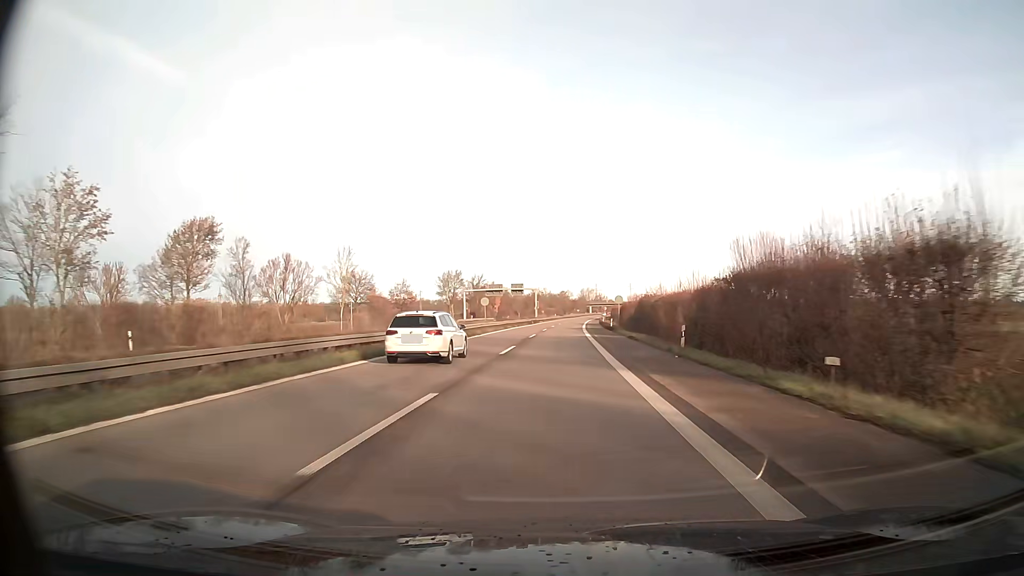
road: trunk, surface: asphalt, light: Day
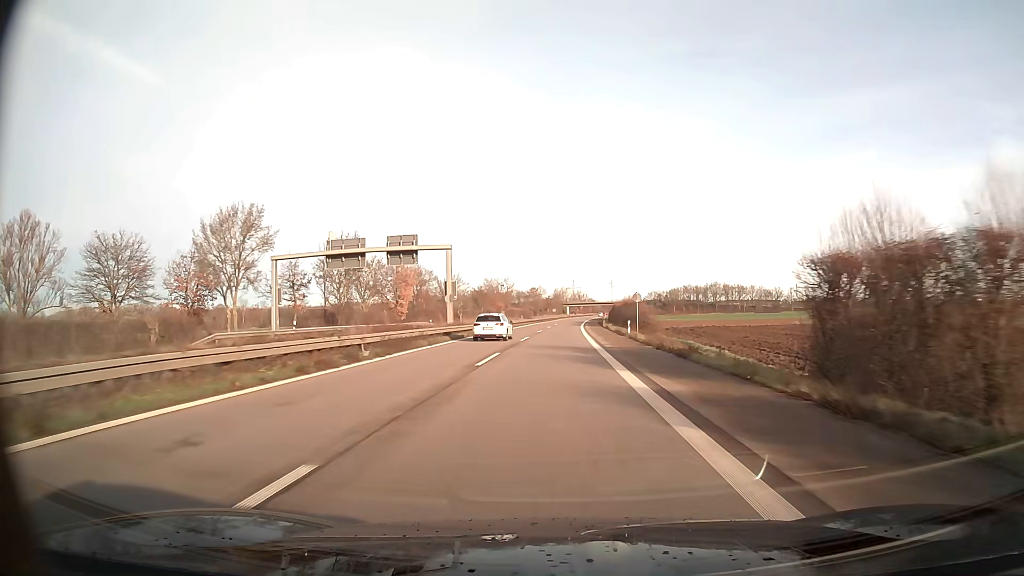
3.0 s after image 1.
(+1.8, +78.2) m; +2°
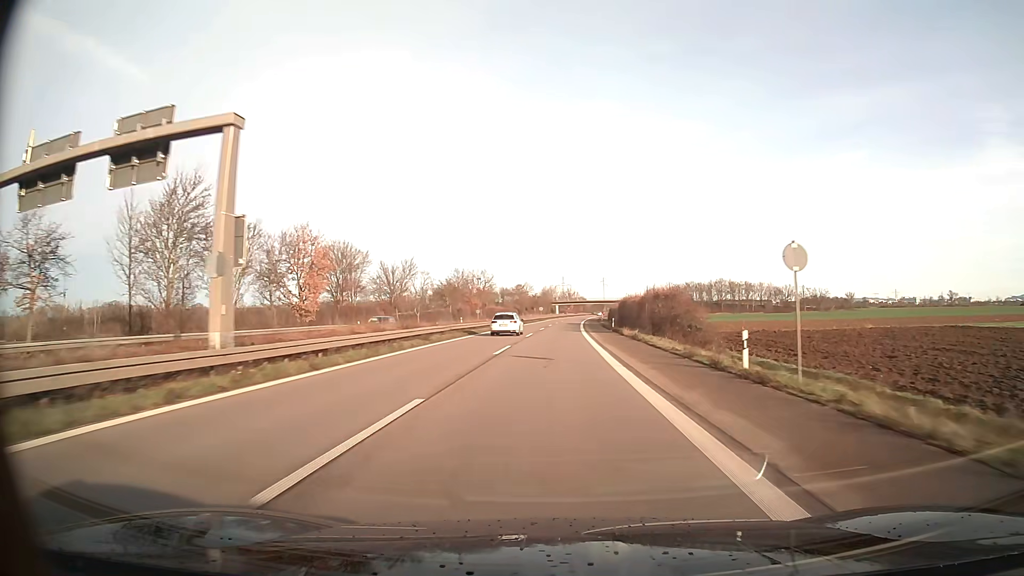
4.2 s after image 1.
(+0.3, +31.5) m; +1°
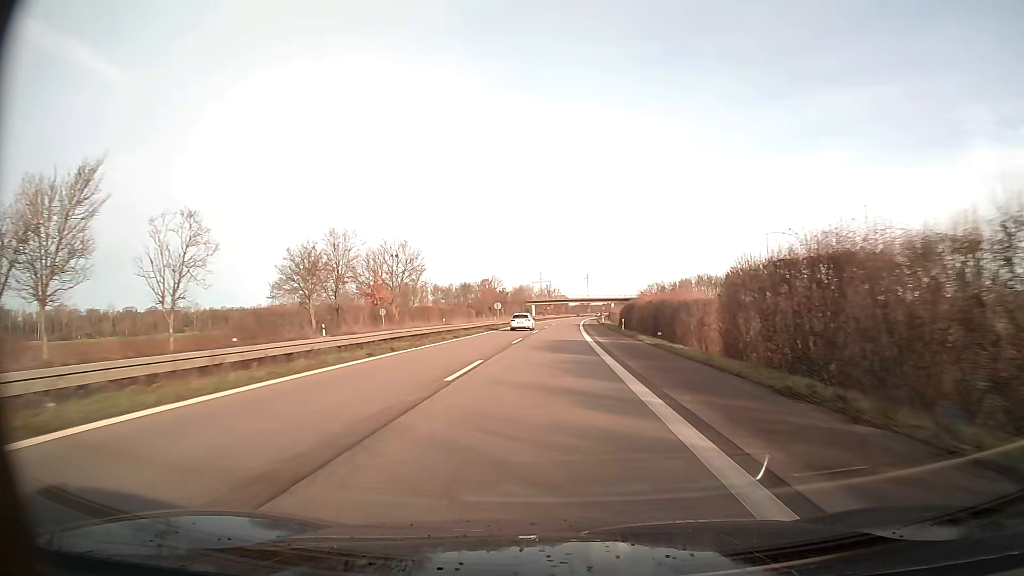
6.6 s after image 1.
(+1.1, +63.7) m; +2°
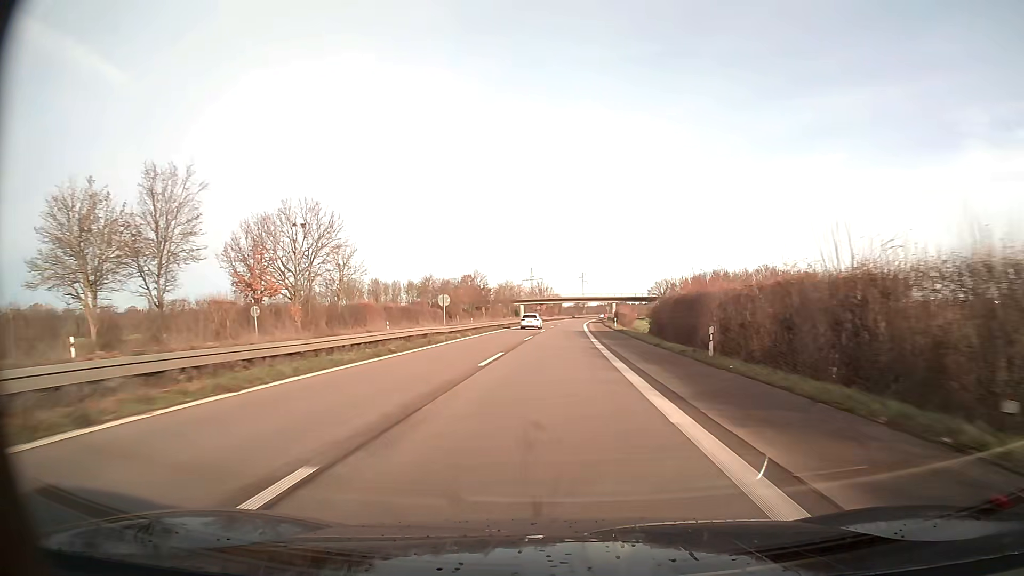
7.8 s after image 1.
(+0.2, +31.9) m; +1°
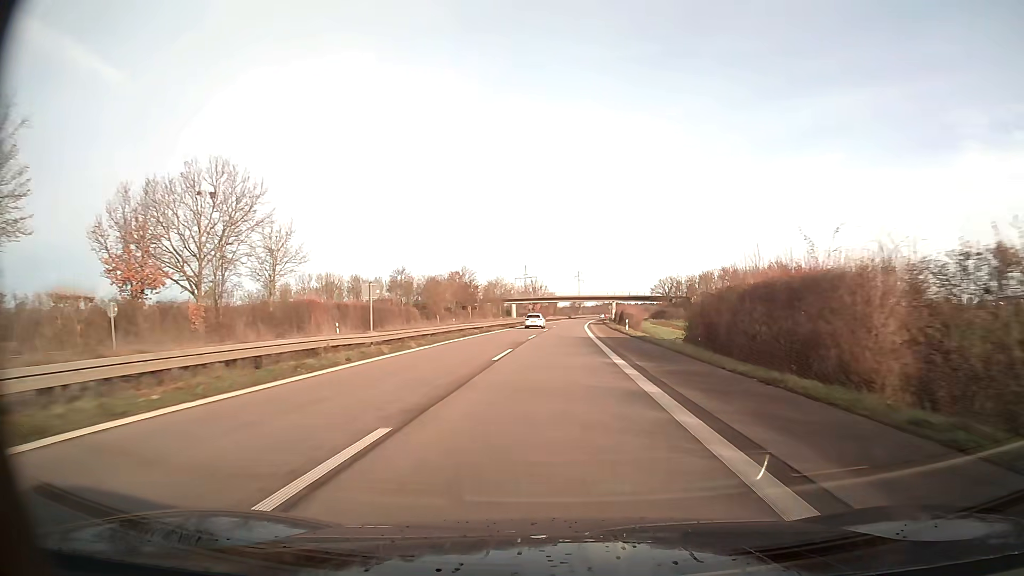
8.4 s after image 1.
(+0.1, +16.1) m; 0°
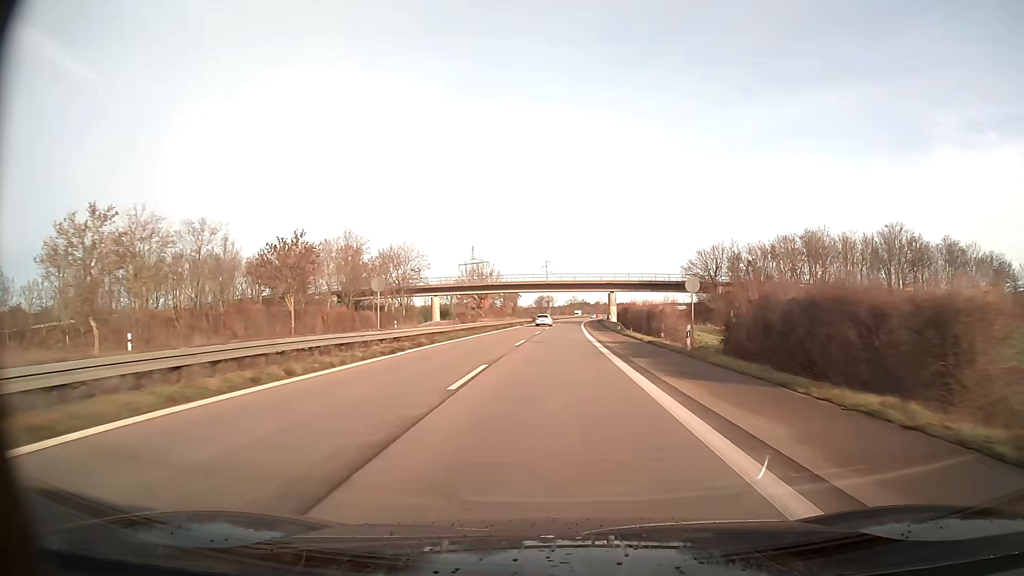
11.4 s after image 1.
(+2.0, +80.4) m; +3°
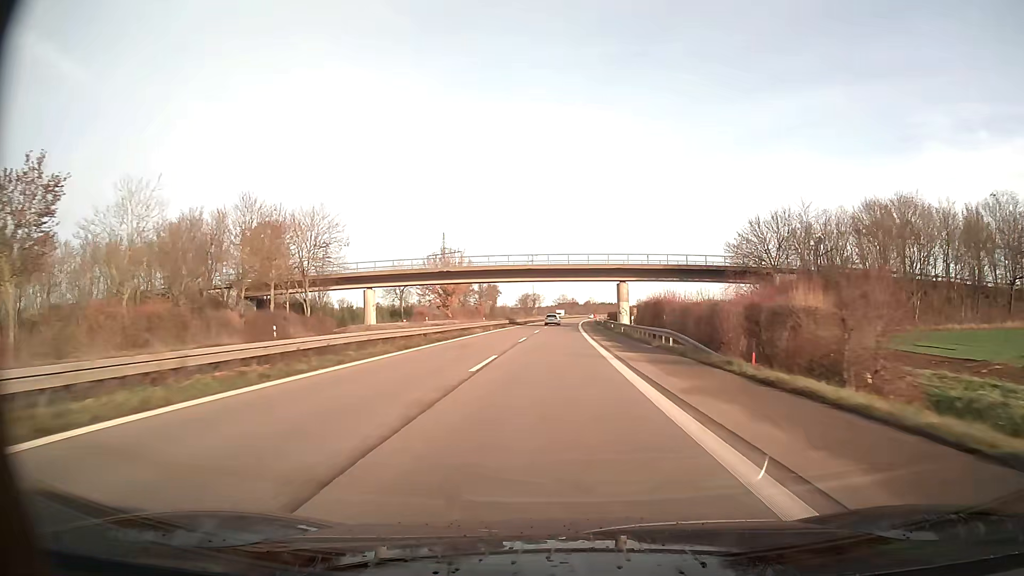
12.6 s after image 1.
(+0.3, +32.2) m; +1°
